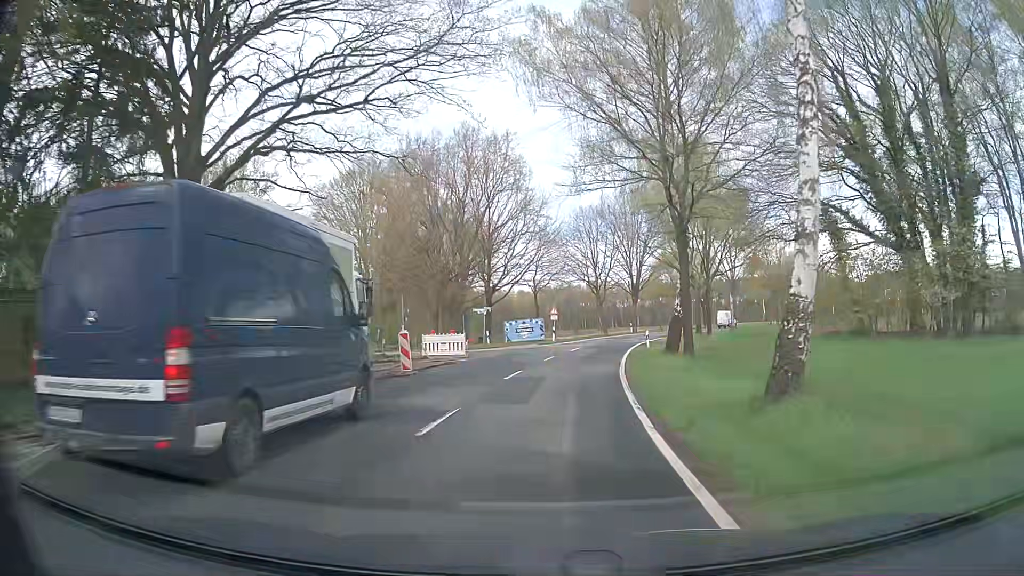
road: secondary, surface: asphalt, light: Day
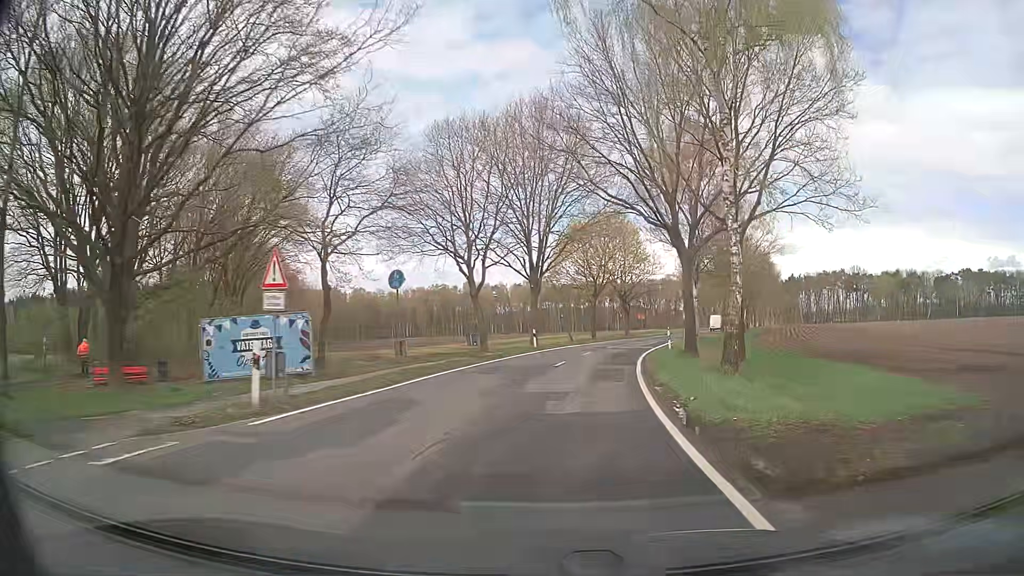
(+3.3, +37.8) m; +10°
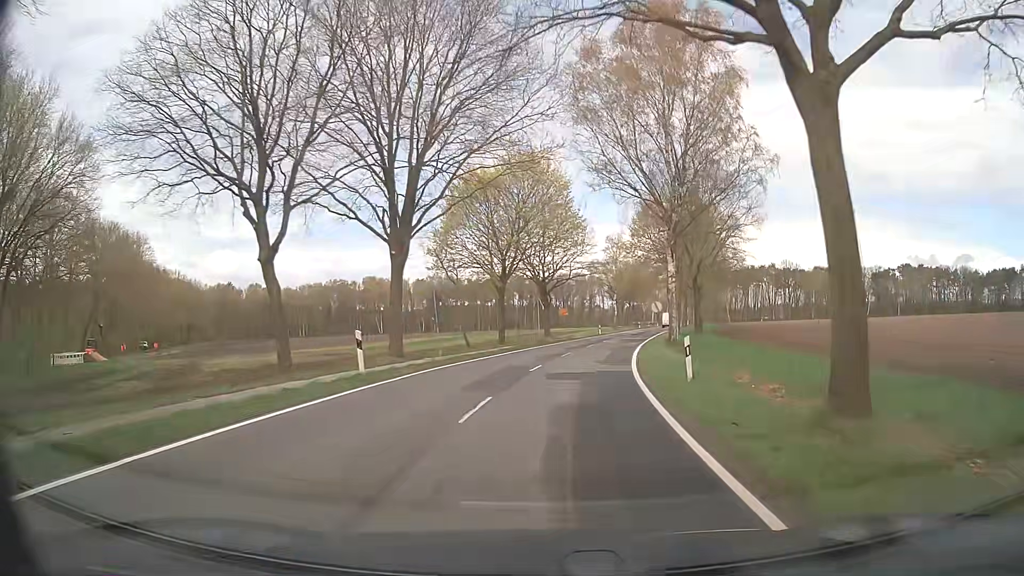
(+1.6, +23.3) m; +8°
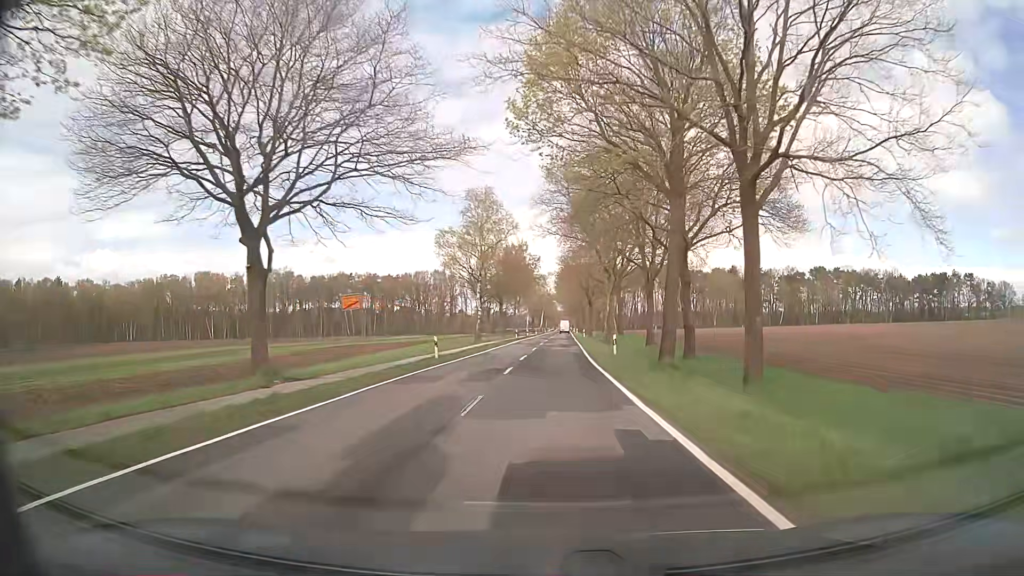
(+4.7, +44.5) m; +11°
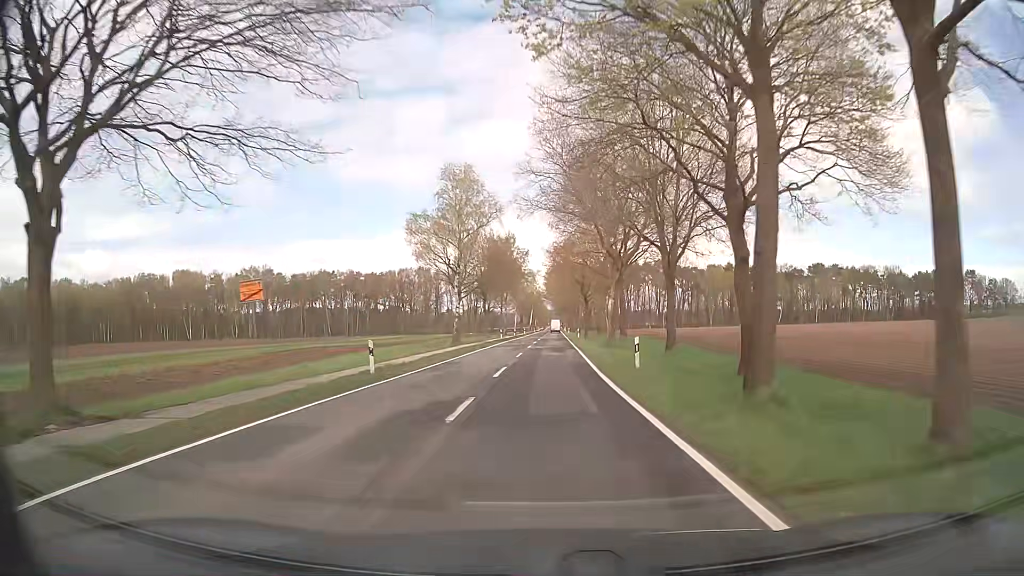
(+0.2, +9.9) m; +2°
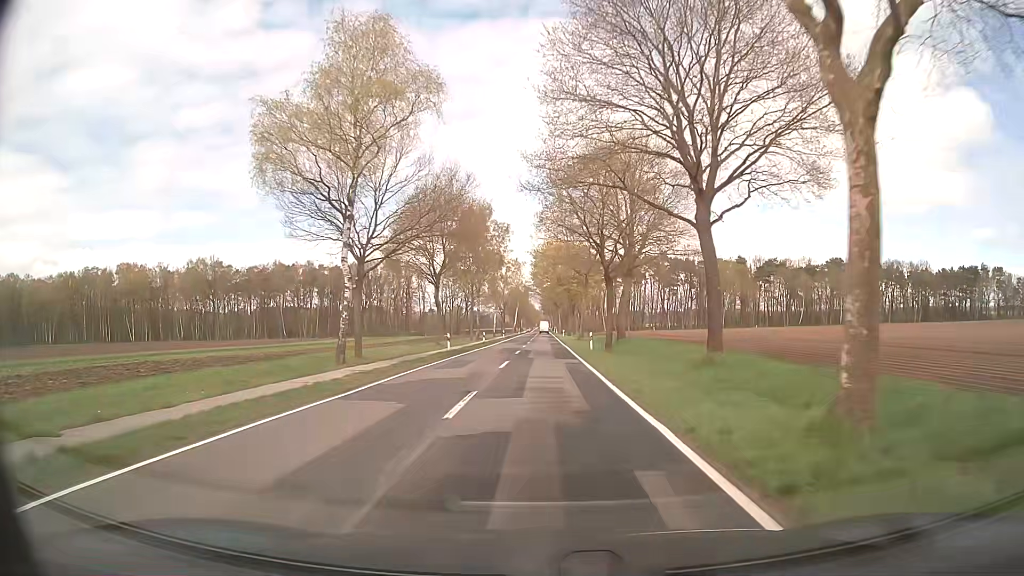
(+0.2, +31.8) m; +1°
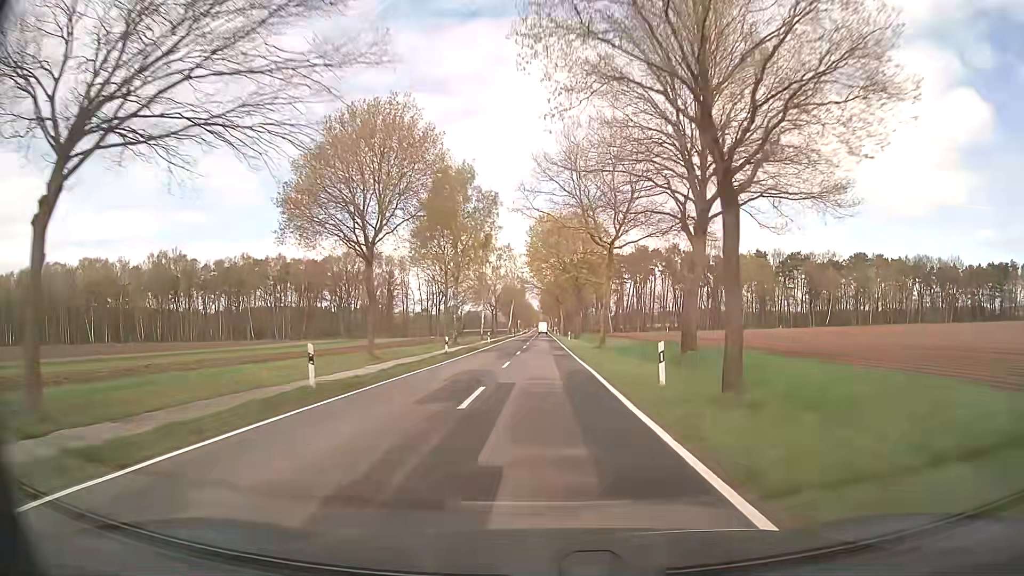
(0.0, +22.7) m; 0°
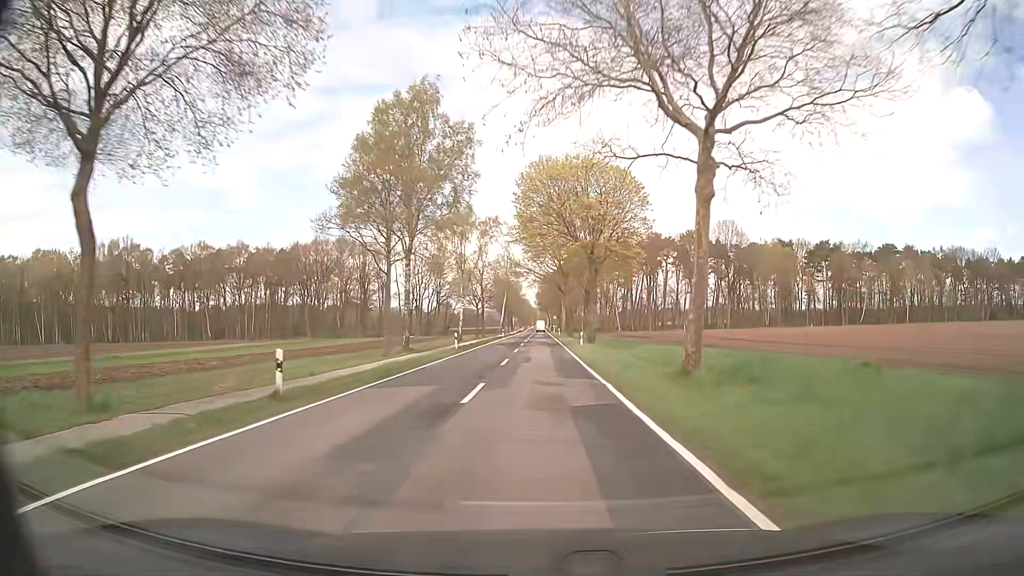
(0.0, +23.9) m; 0°
(0, +10) (0, +20) (0, +30) (0, +40) (0, +50) (0, +60) (0, +70) (0, +80) (0, +90) (0, +100) m
